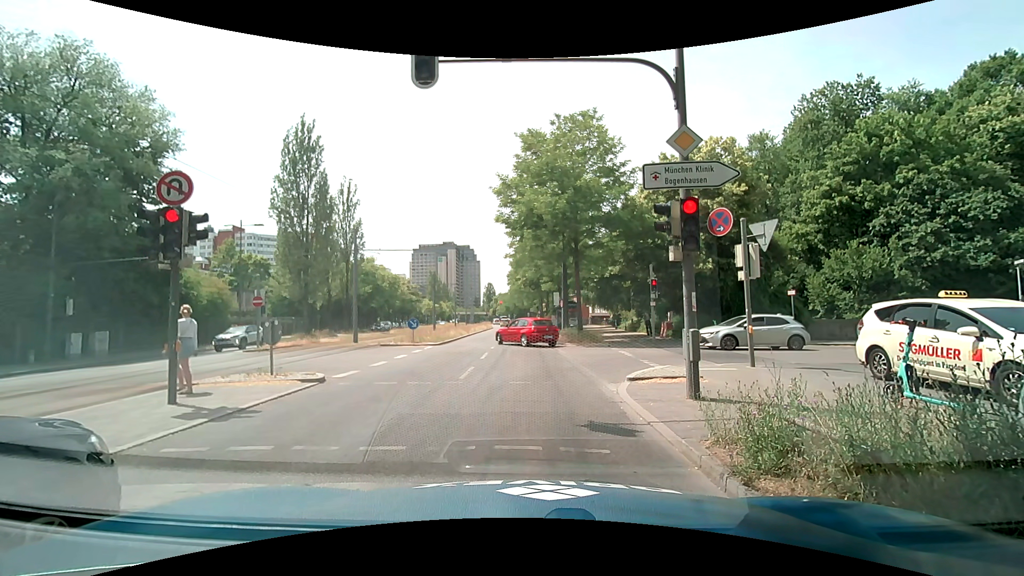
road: secondary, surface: asphalt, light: Day
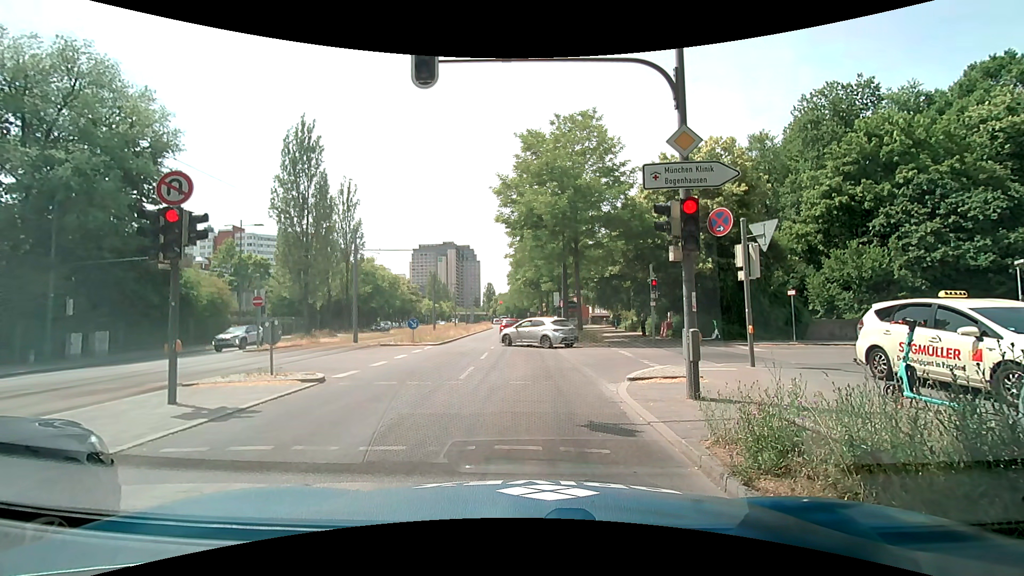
(0.0, 0.0) m; 0°
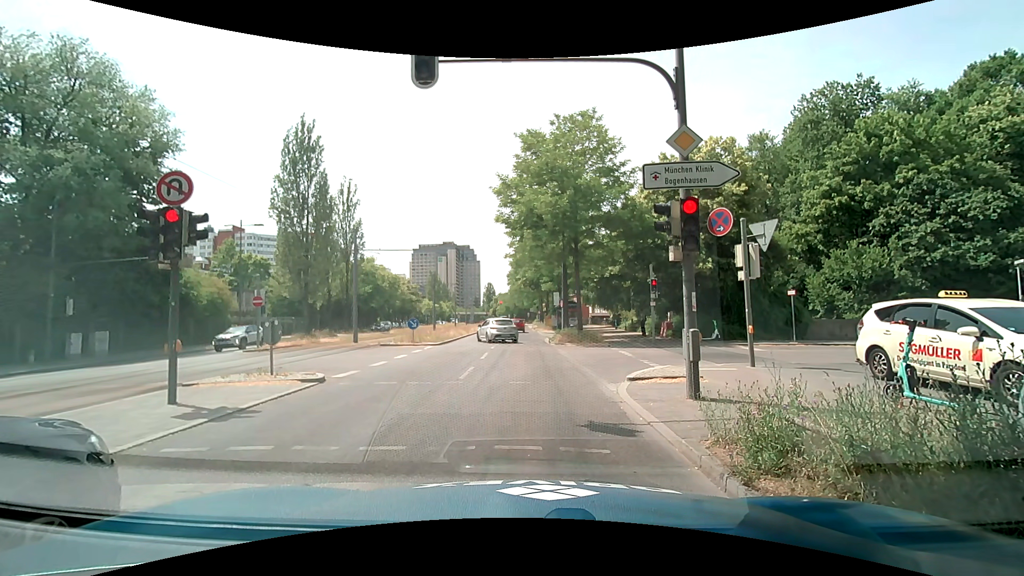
(0.0, 0.0) m; 0°
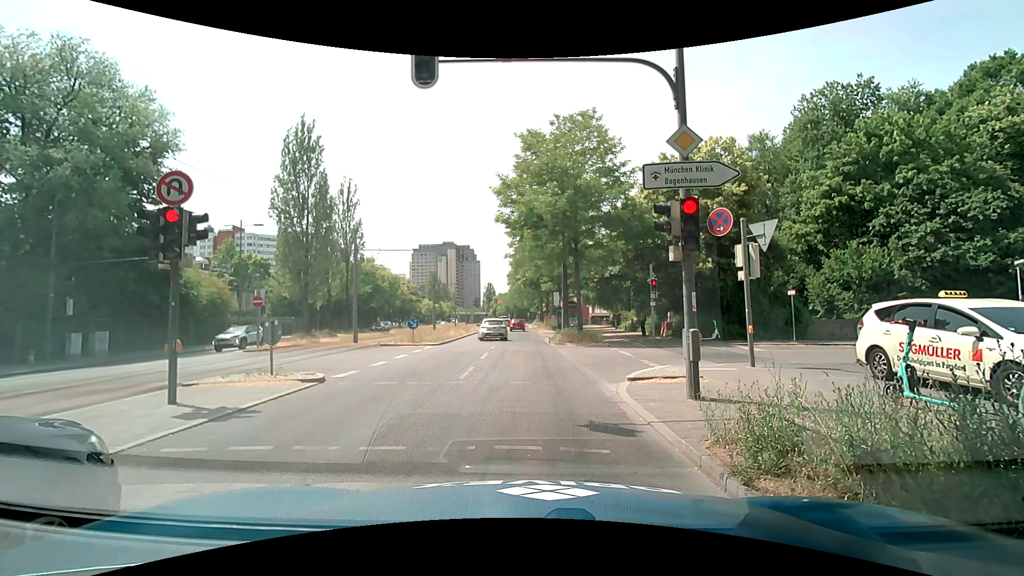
(0.0, 0.0) m; 0°
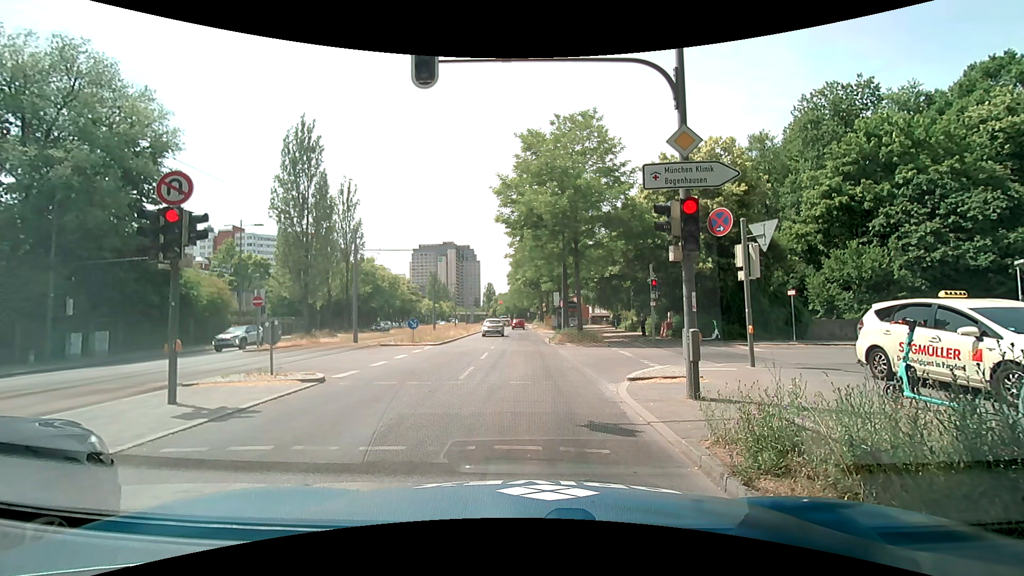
(0.0, 0.0) m; 0°
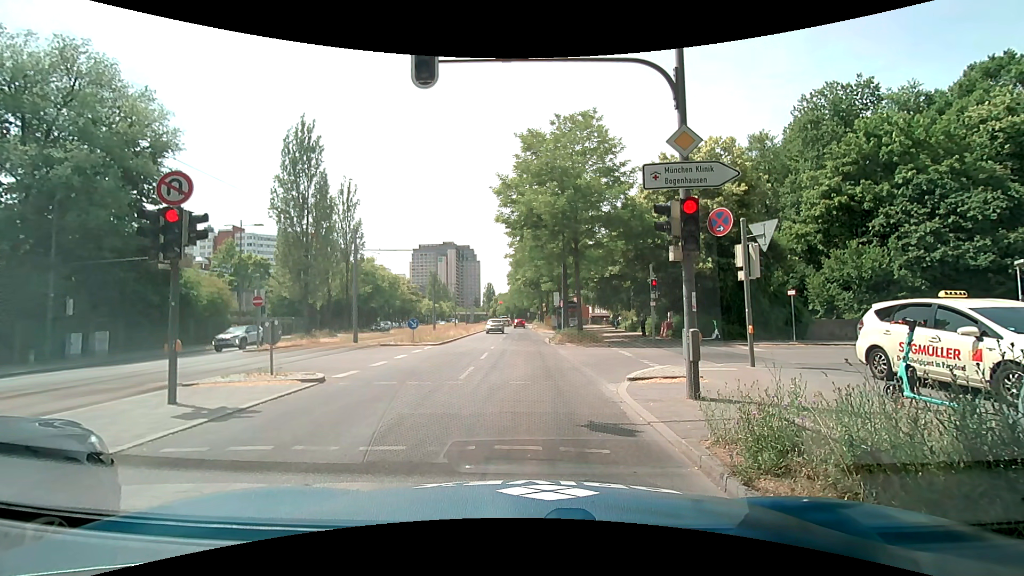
(0.0, 0.0) m; 0°
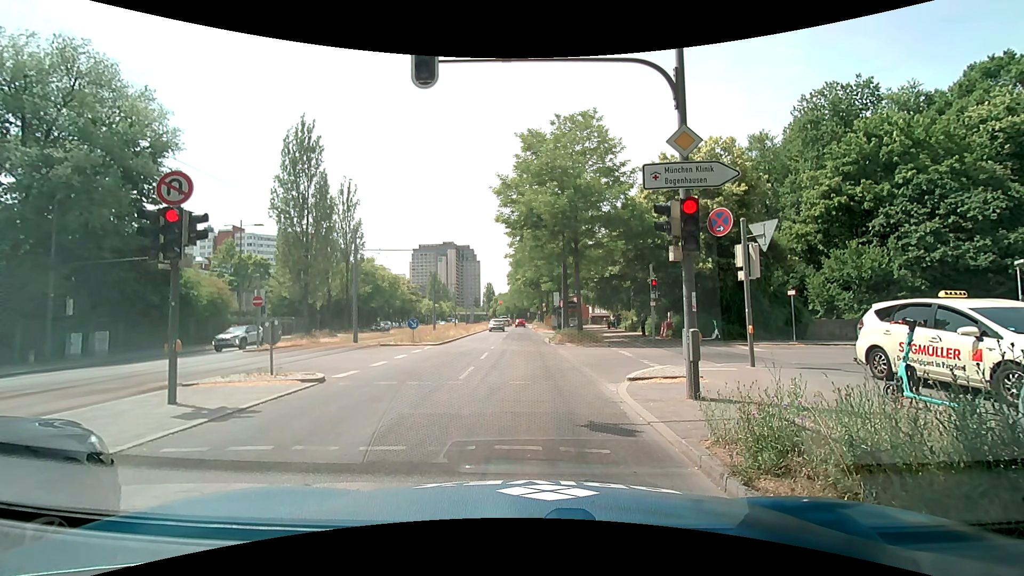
(0.0, 0.0) m; 0°
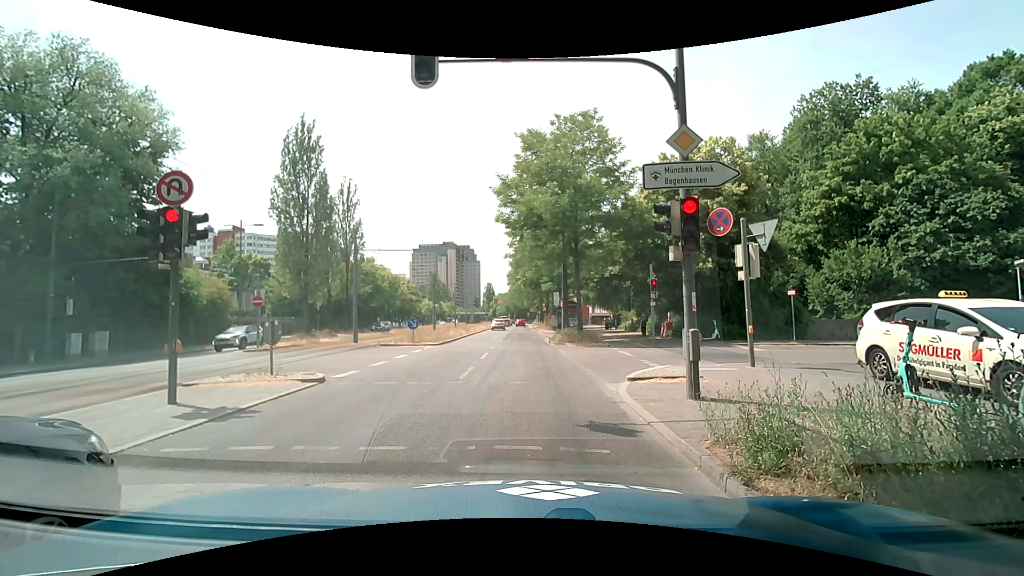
(0.0, 0.0) m; 0°
